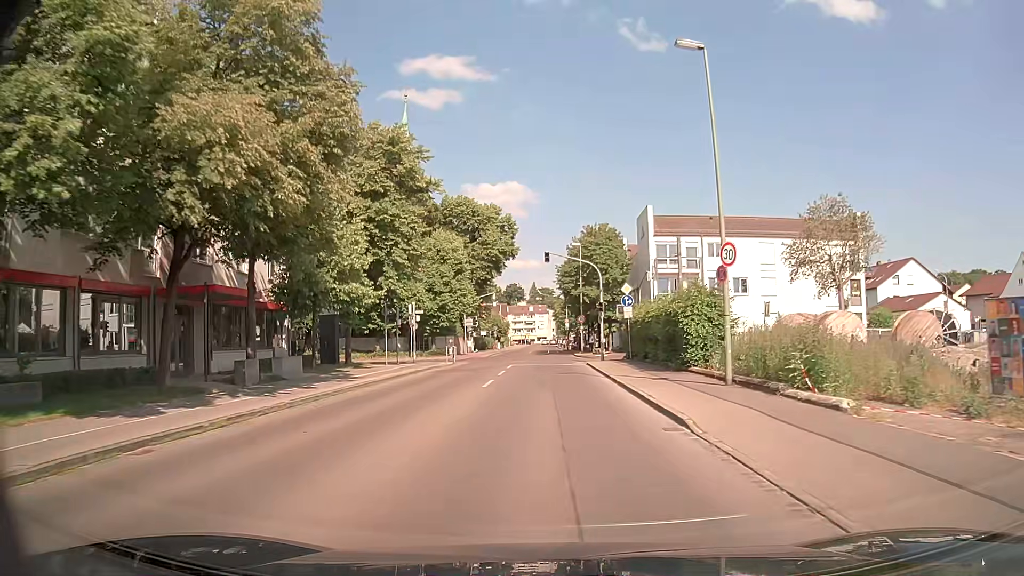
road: tertiary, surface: asphalt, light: Day
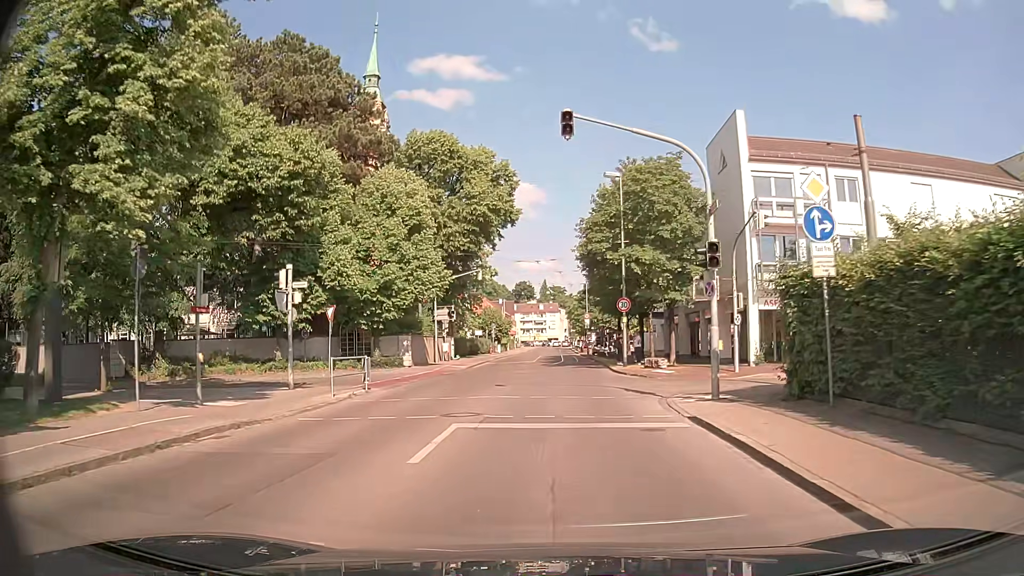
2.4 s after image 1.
(-0.1, +23.1) m; -1°
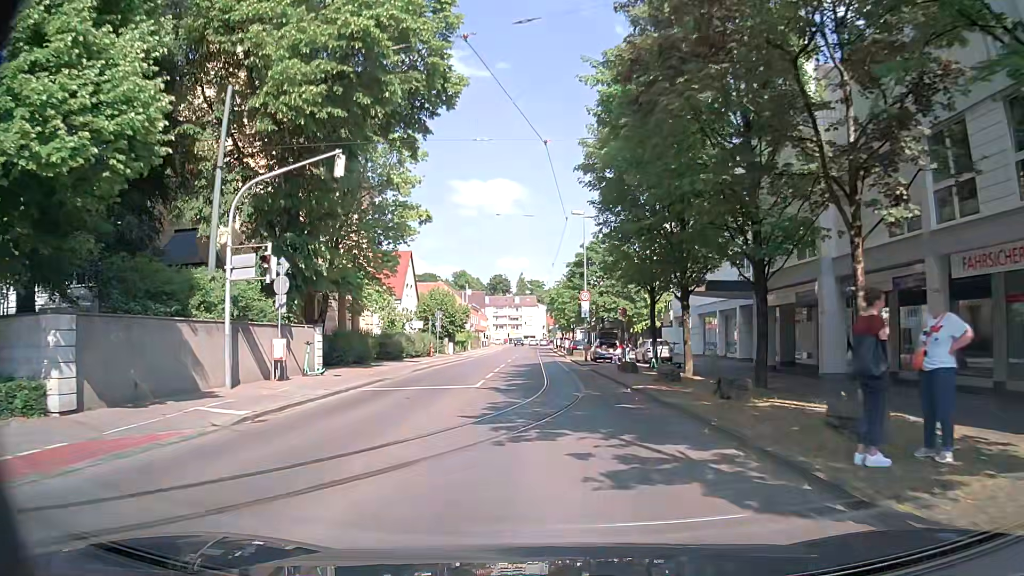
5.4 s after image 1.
(+0.3, +27.7) m; +1°
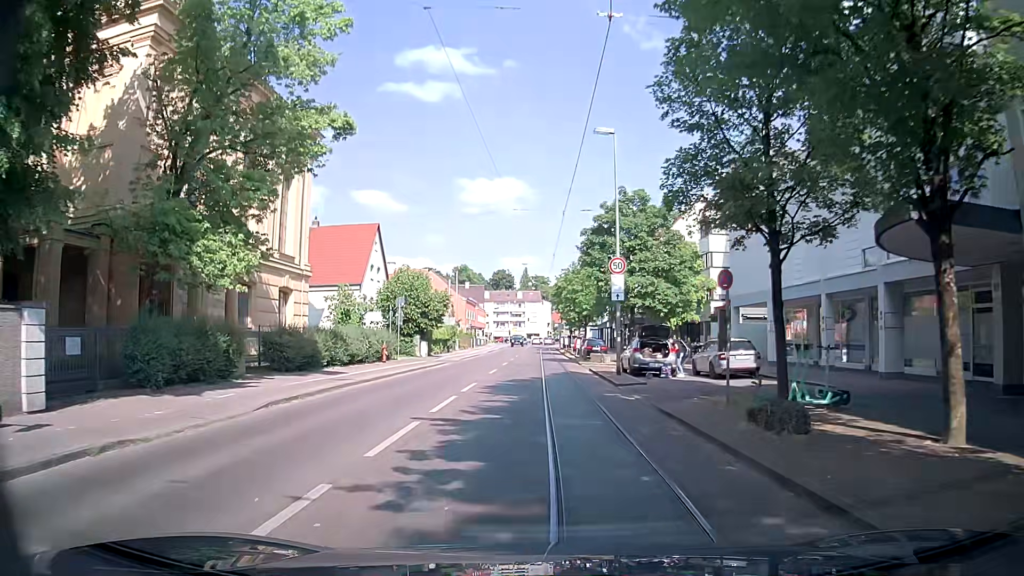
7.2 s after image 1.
(0.0, +16.0) m; 0°
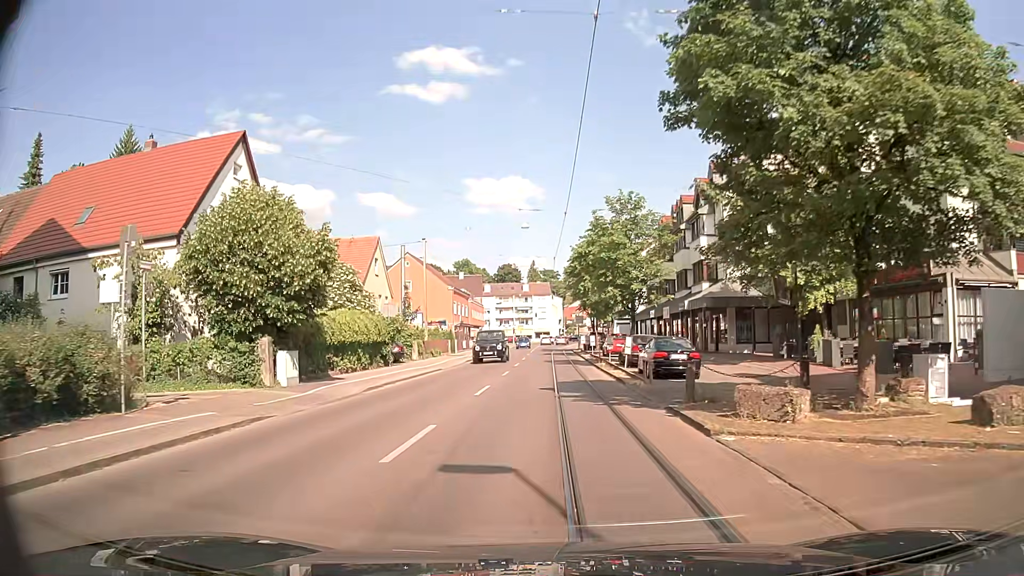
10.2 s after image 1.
(0.0, +27.5) m; 0°
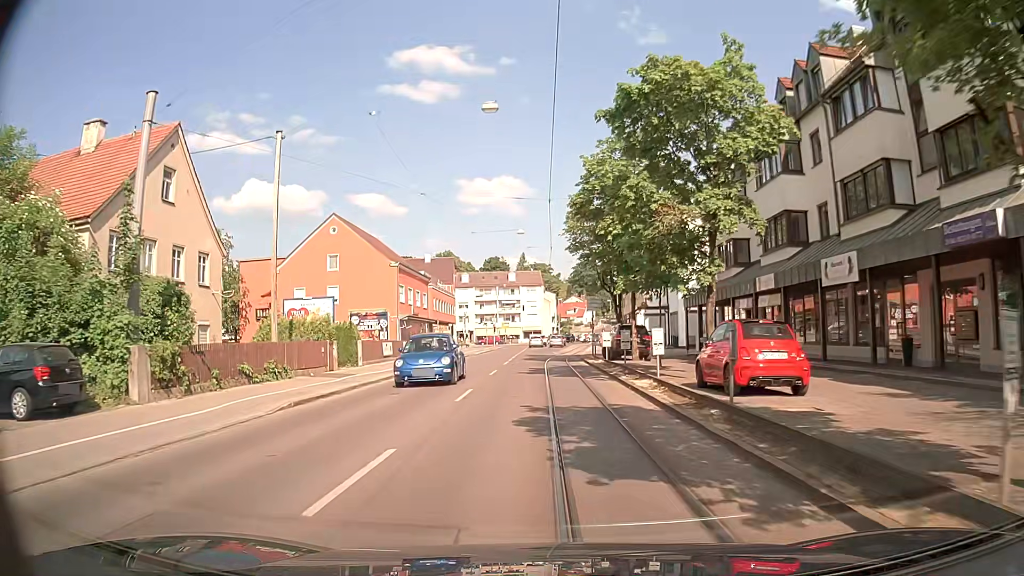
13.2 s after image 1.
(+0.1, +29.9) m; +1°
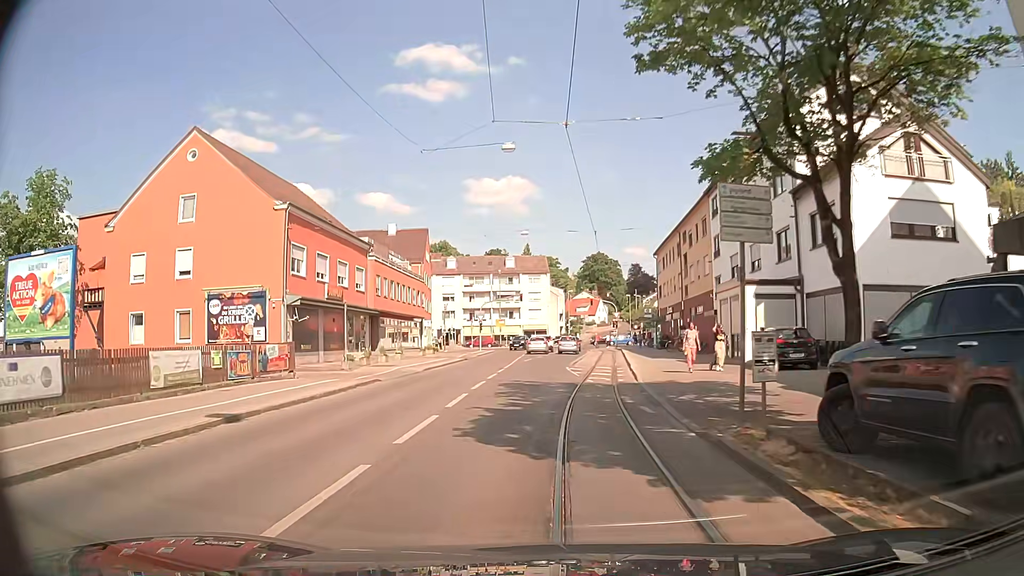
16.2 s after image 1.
(-0.1, +28.3) m; -1°
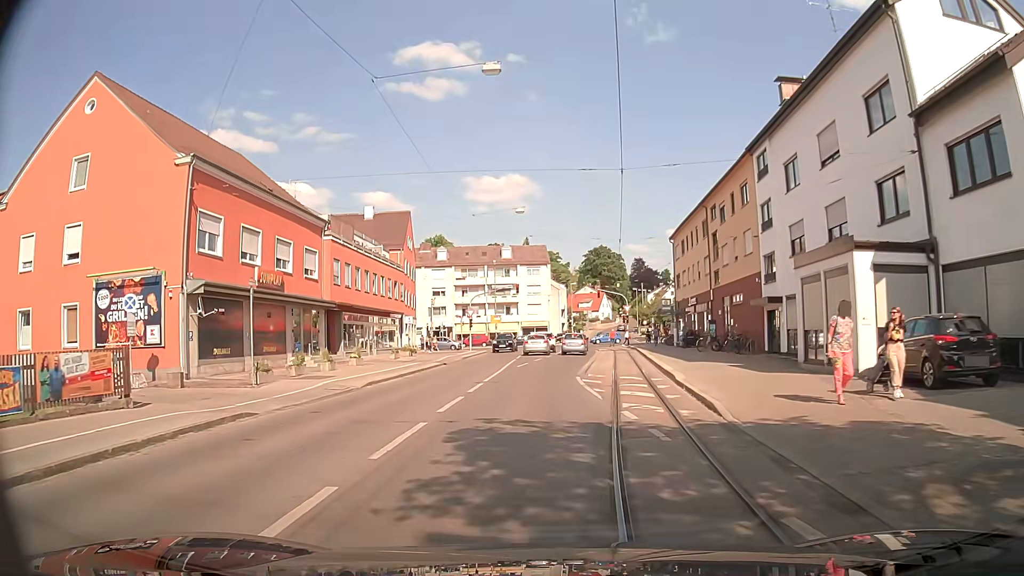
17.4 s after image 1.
(0.0, +10.1) m; 0°
(0, +10) (0, +20) (0, +30) (0, +40) (0, +50) (0, +60) (+1, +70) (-2, +79) (-10, +84) (-20, +85) m
